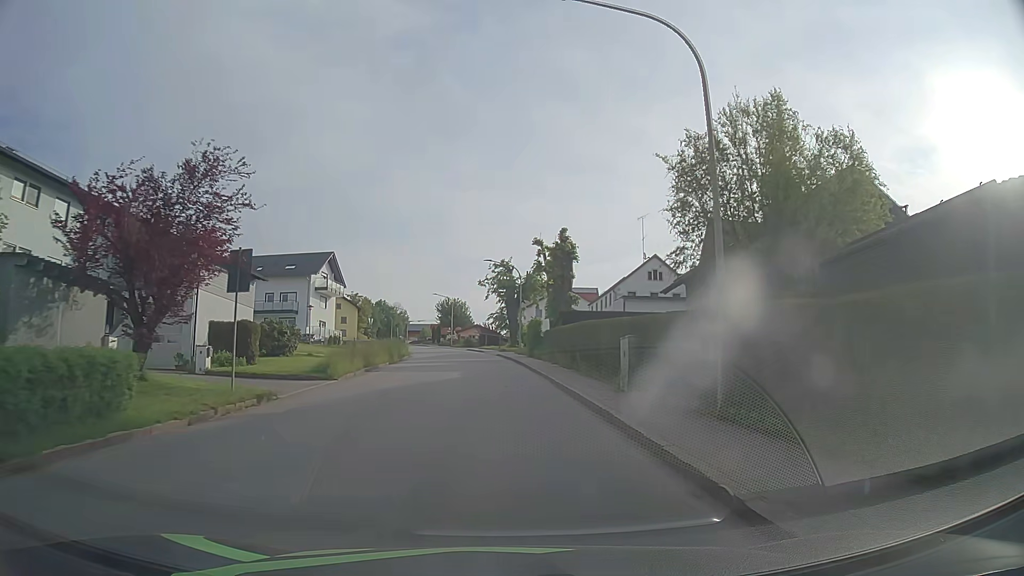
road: tertiary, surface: asphalt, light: Day
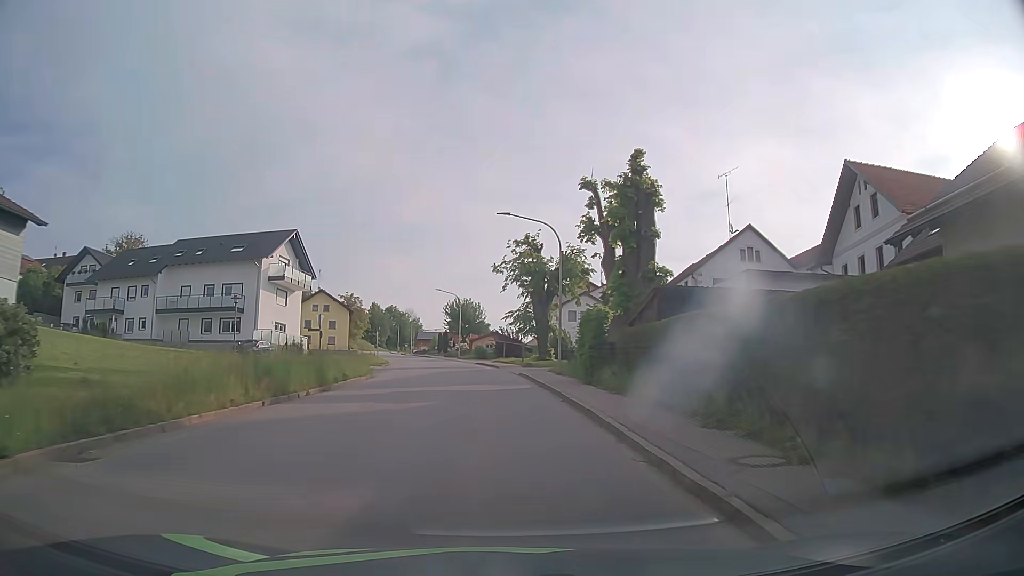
(-0.3, +22.1) m; -2°
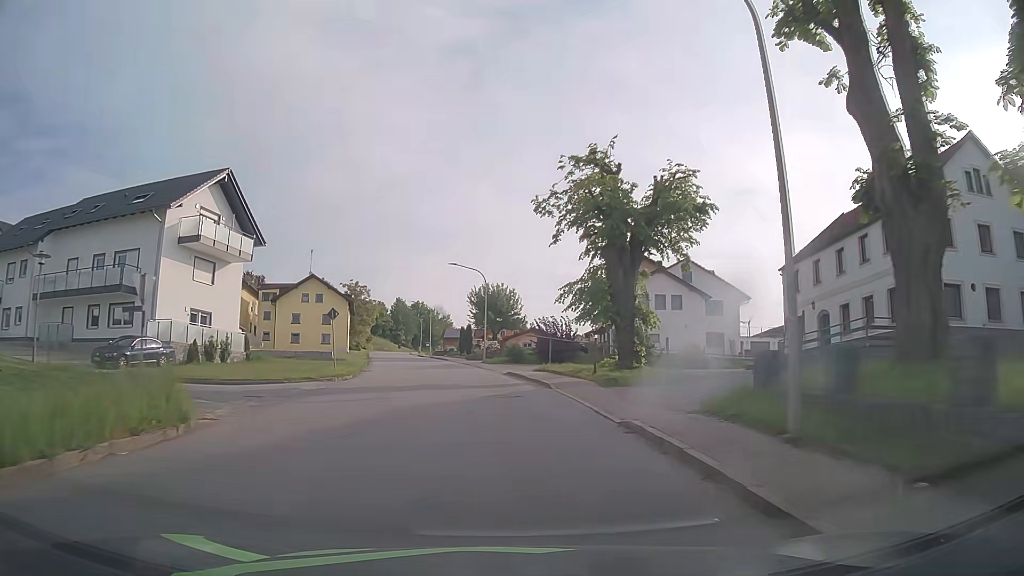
(-0.5, +22.3) m; -3°
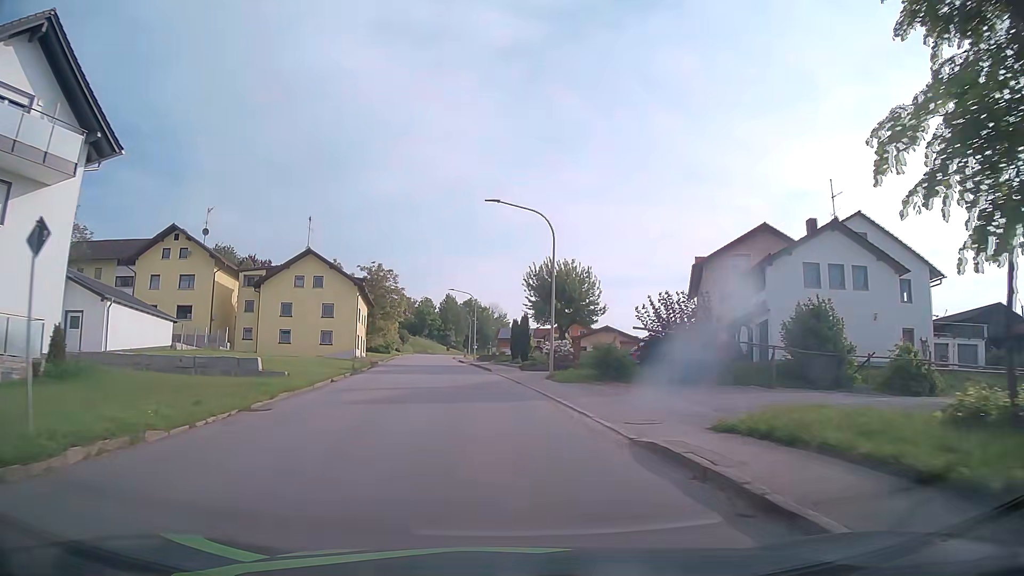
(-0.9, +22.8) m; -5°
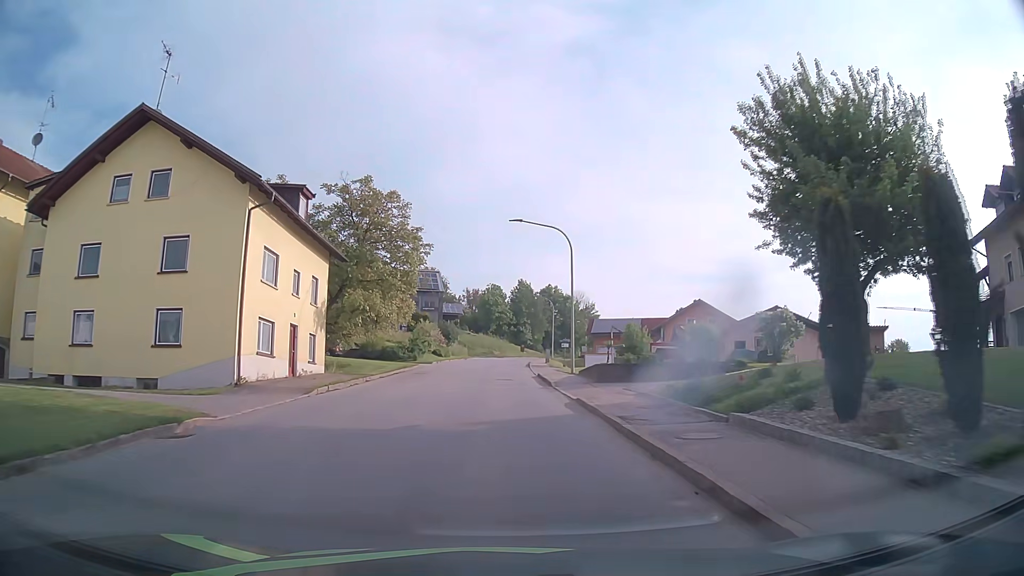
(-2.6, +38.4) m; -7°
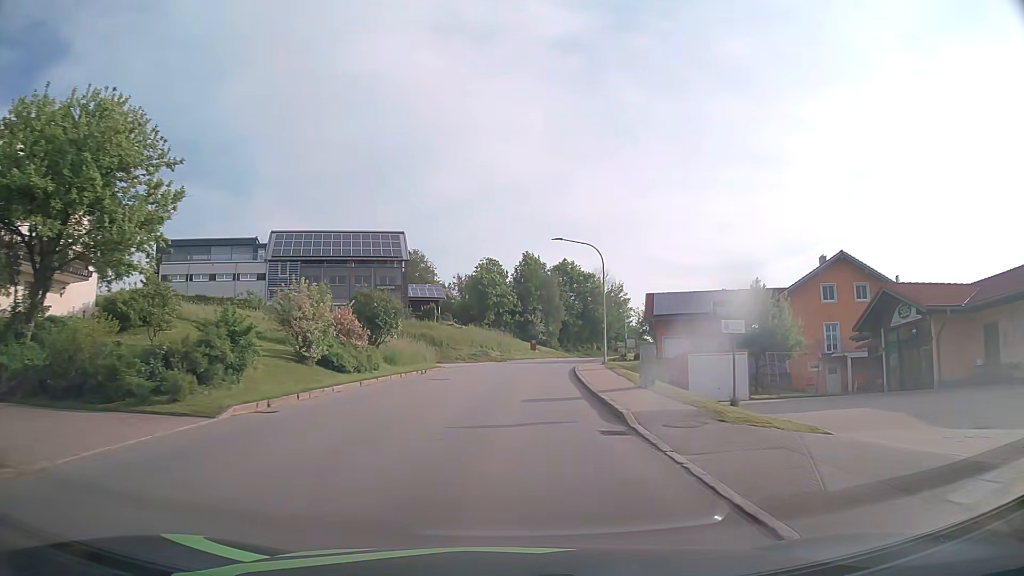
(-0.1, +38.7) m; +1°
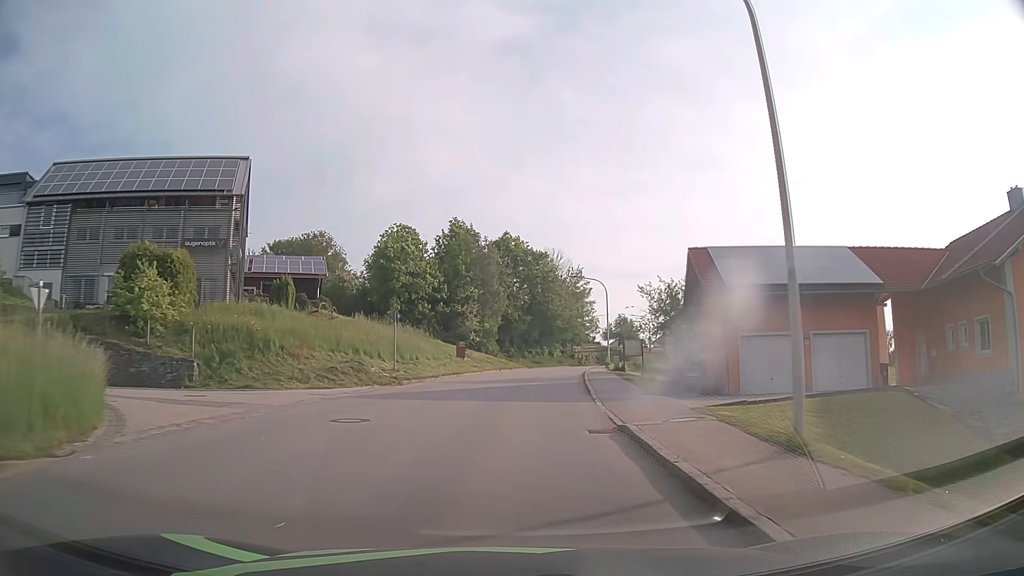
(+1.0, +30.7) m; +5°
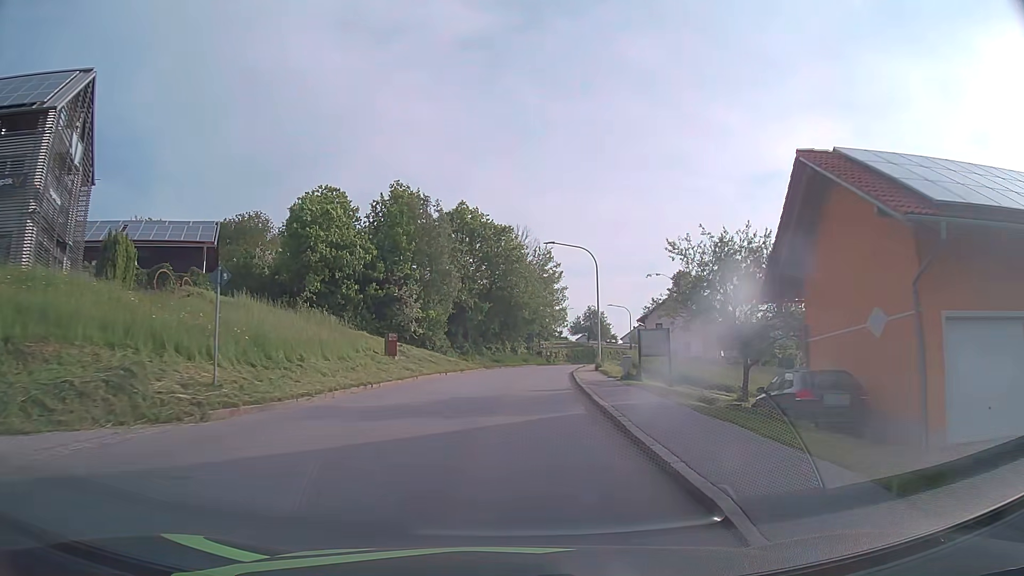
(+0.5, +15.4) m; +3°
(0, +10) (+1, +20) (+1, +30) (+2, +40) (+4, +50) (+5, +60) (+8, +69) (+10, +79) (+13, +89) (+17, +98) m
